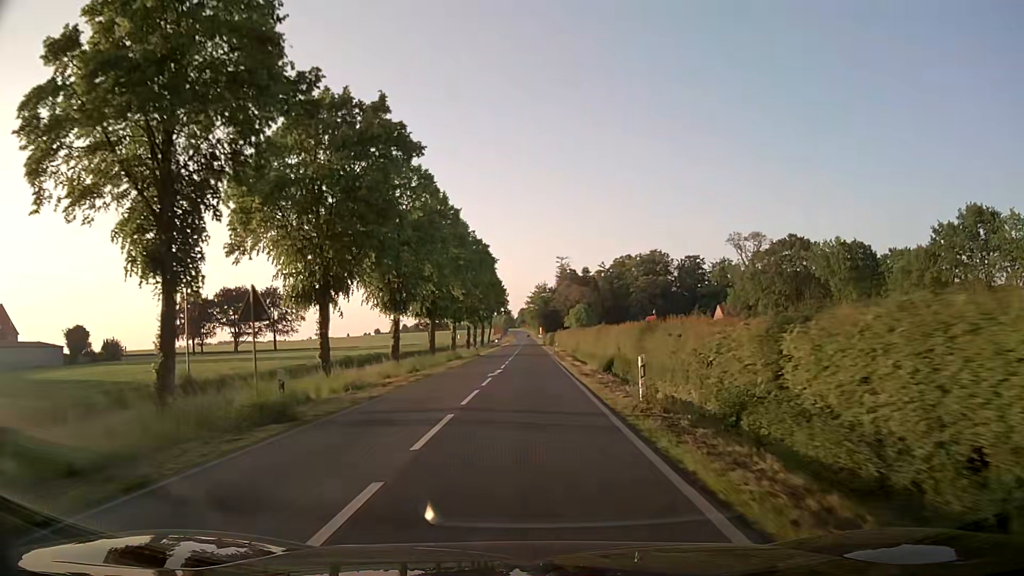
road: secondary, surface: asphalt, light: Day
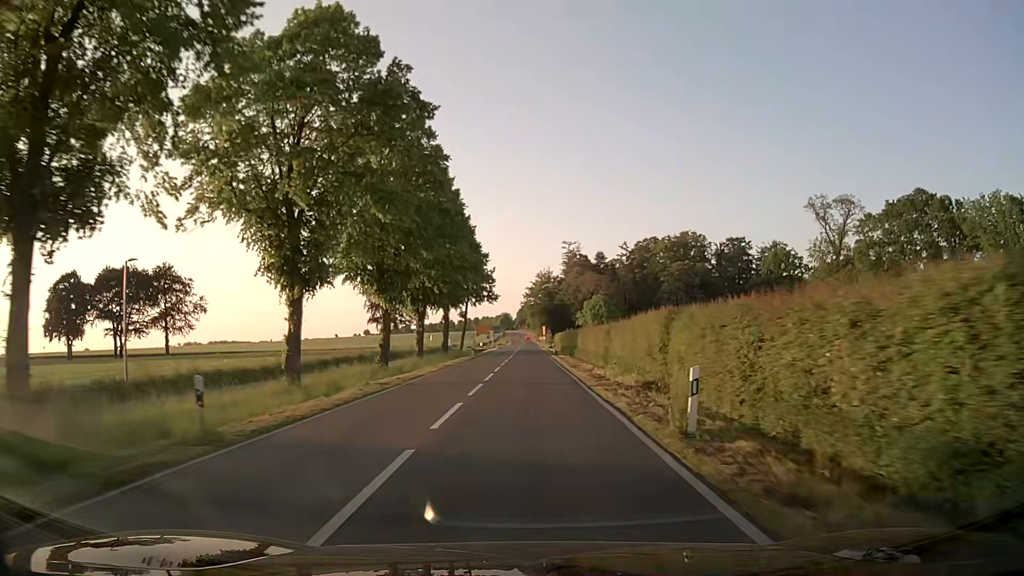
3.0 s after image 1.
(+0.4, +52.9) m; 0°
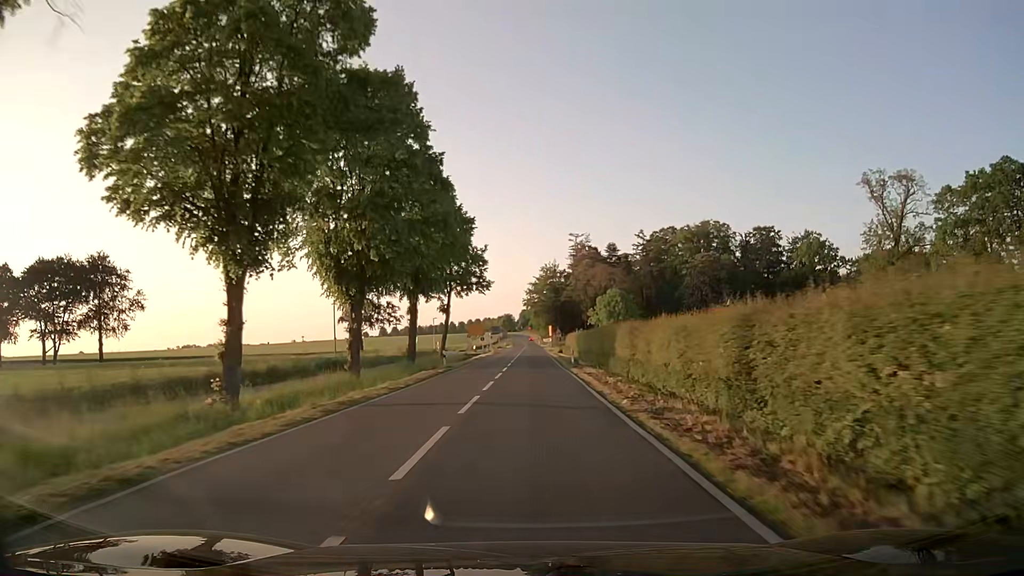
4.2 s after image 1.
(-0.1, +21.7) m; 0°
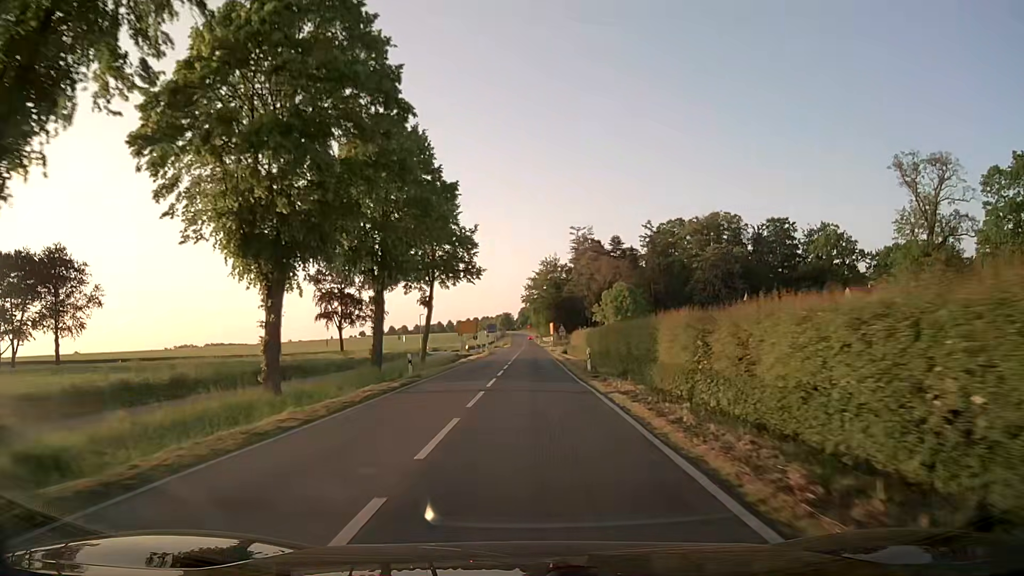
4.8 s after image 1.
(0.0, +10.9) m; 0°
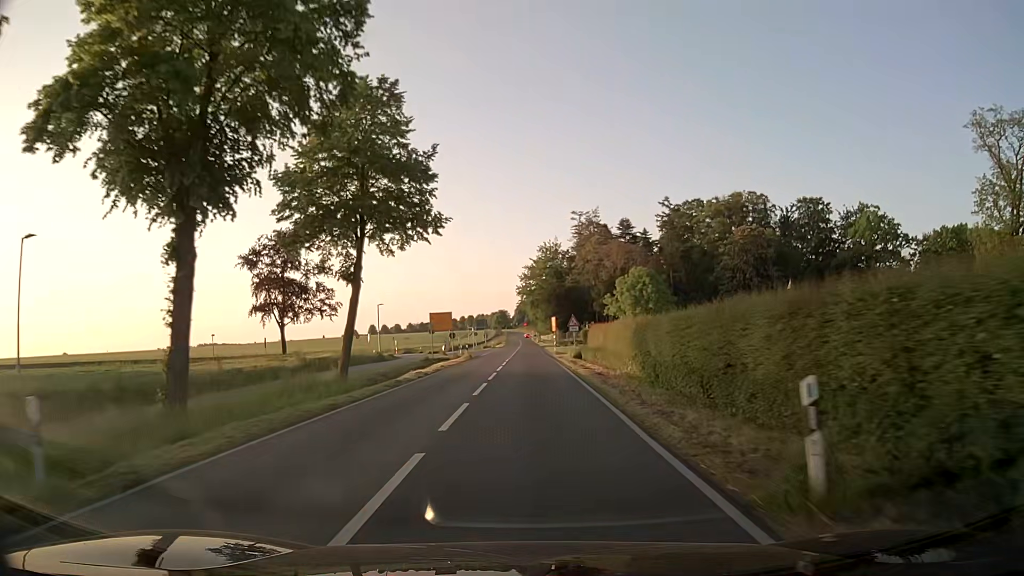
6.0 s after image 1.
(0.0, +21.9) m; 0°
